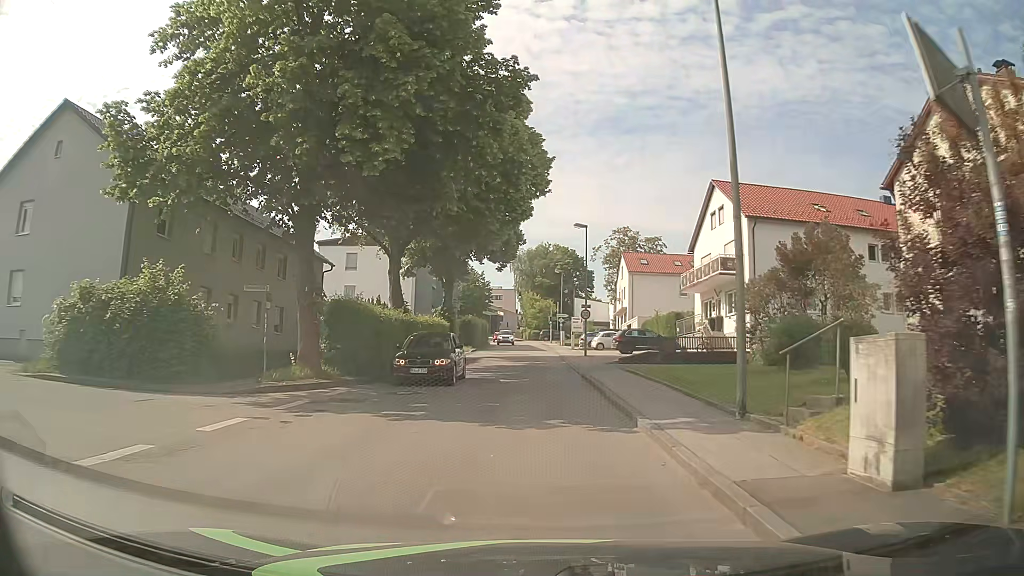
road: unclassified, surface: asphalt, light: Day
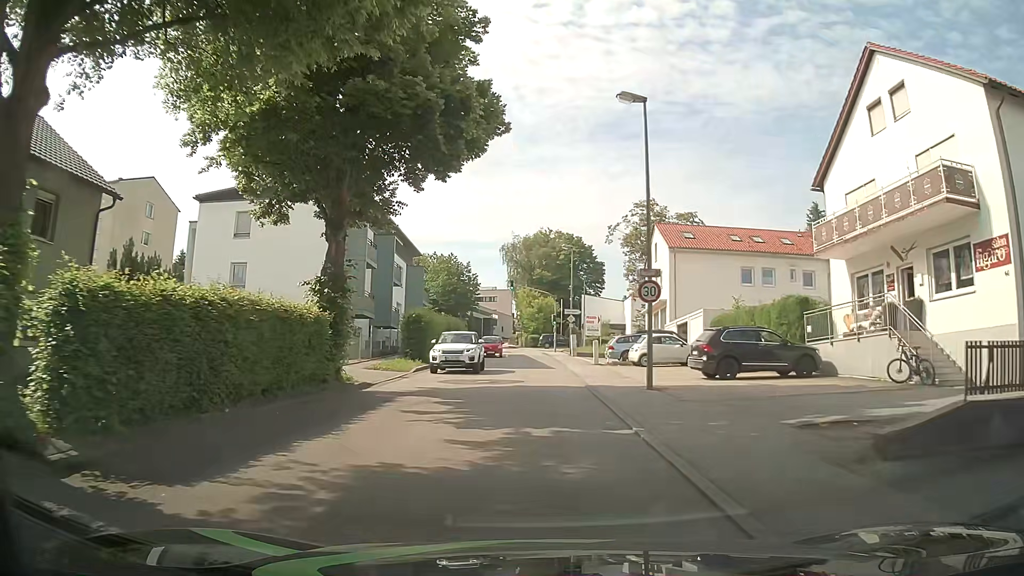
(0.0, +22.7) m; 0°
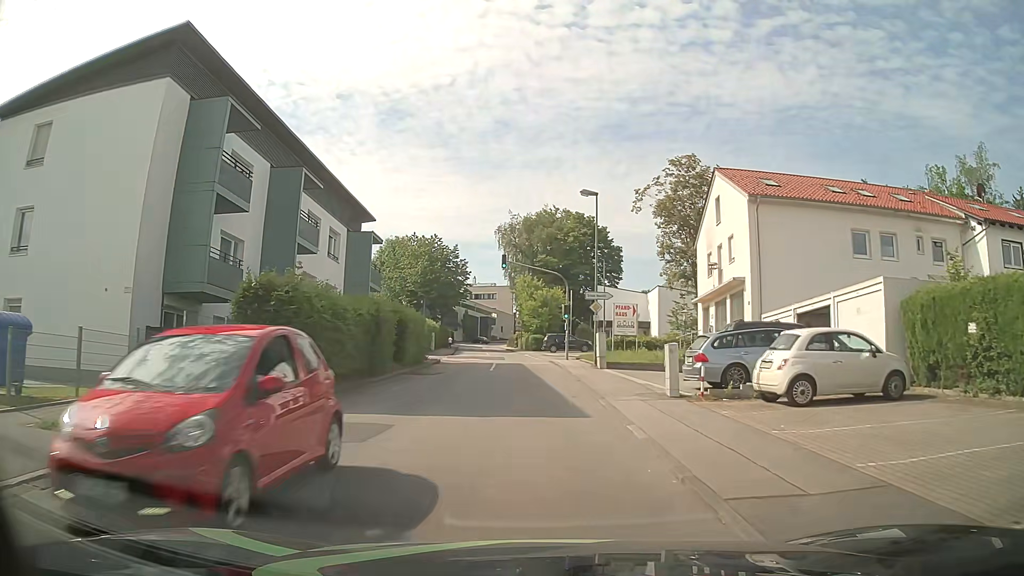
(+0.1, +18.4) m; -1°
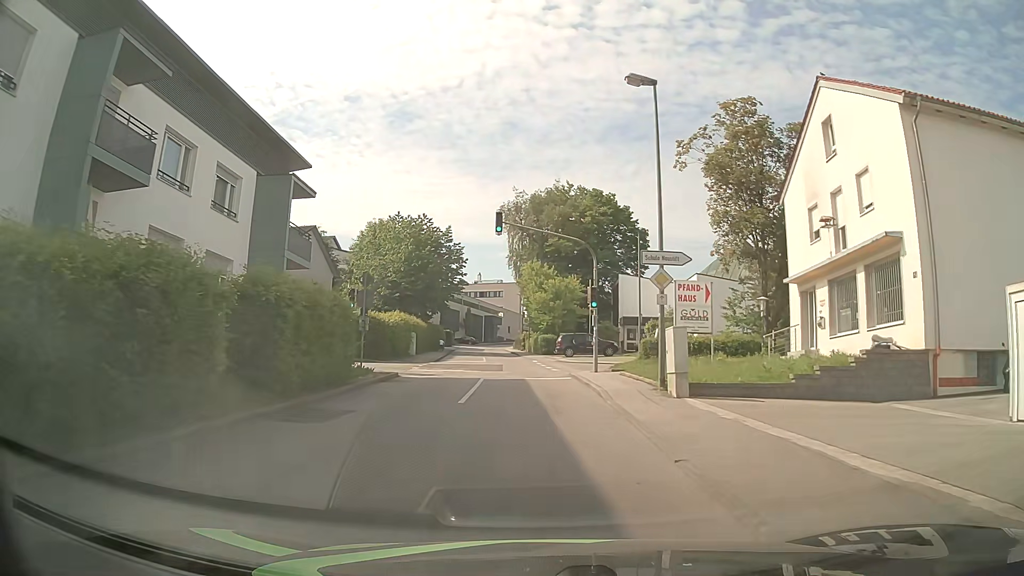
(0.0, +13.9) m; 0°
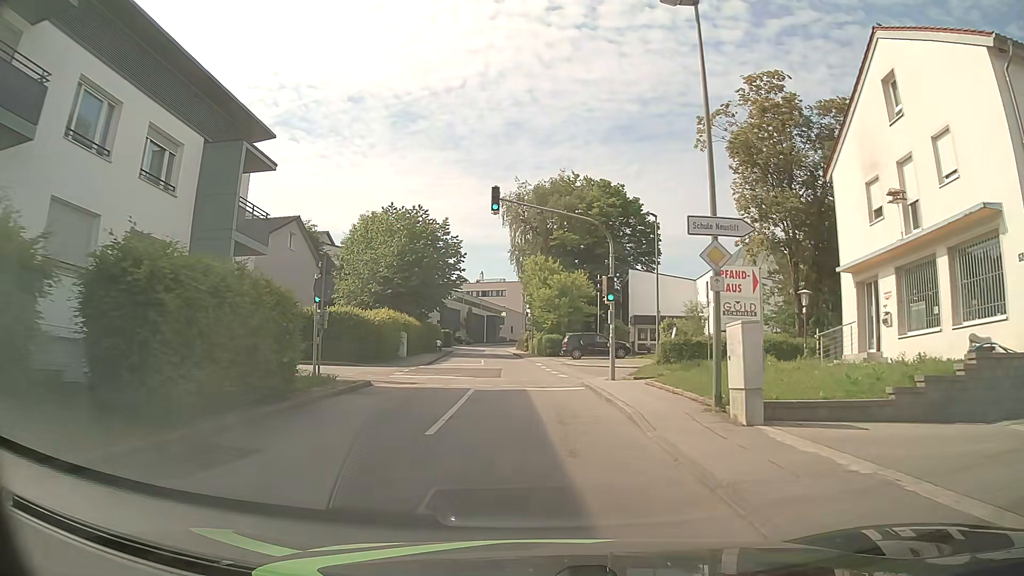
(0.0, +4.6) m; 0°
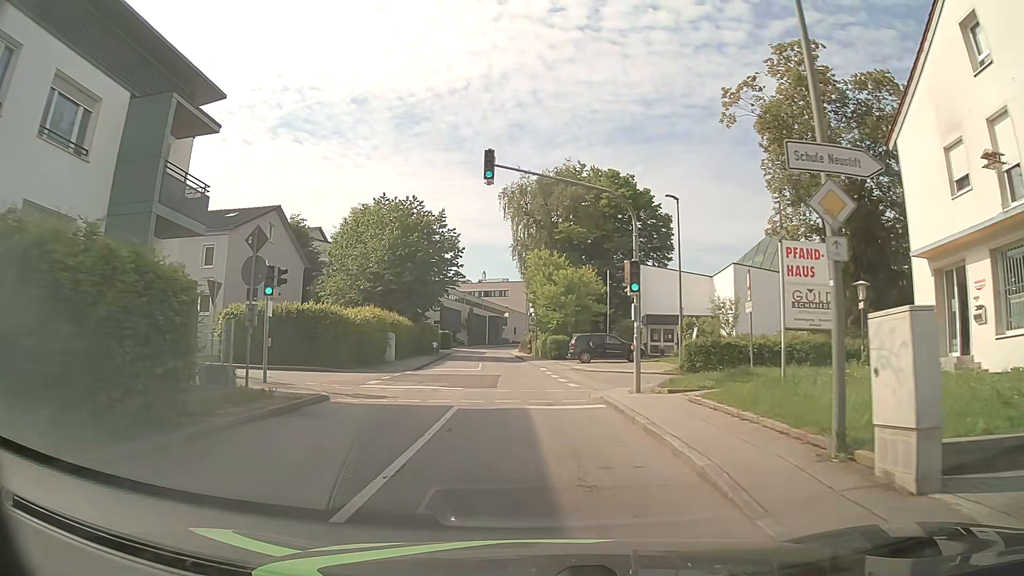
(0.0, +4.6) m; 0°
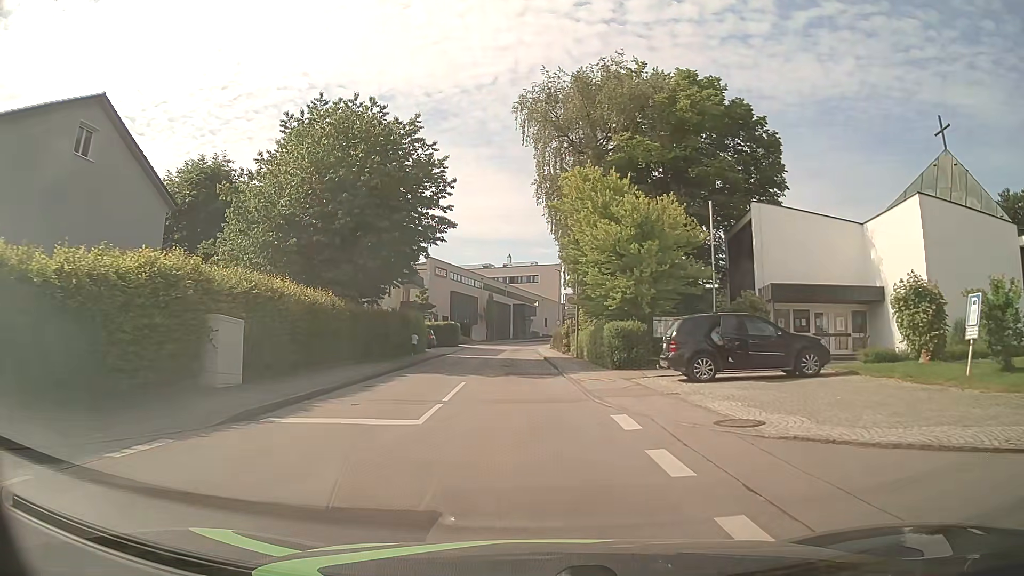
(-0.5, +23.3) m; -3°
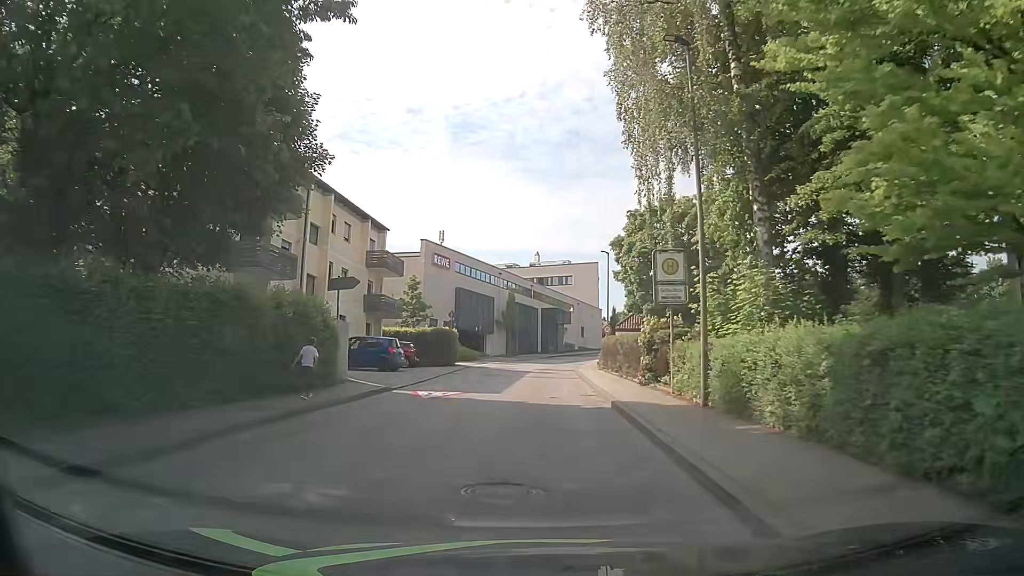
(-0.5, +23.4) m; -1°
